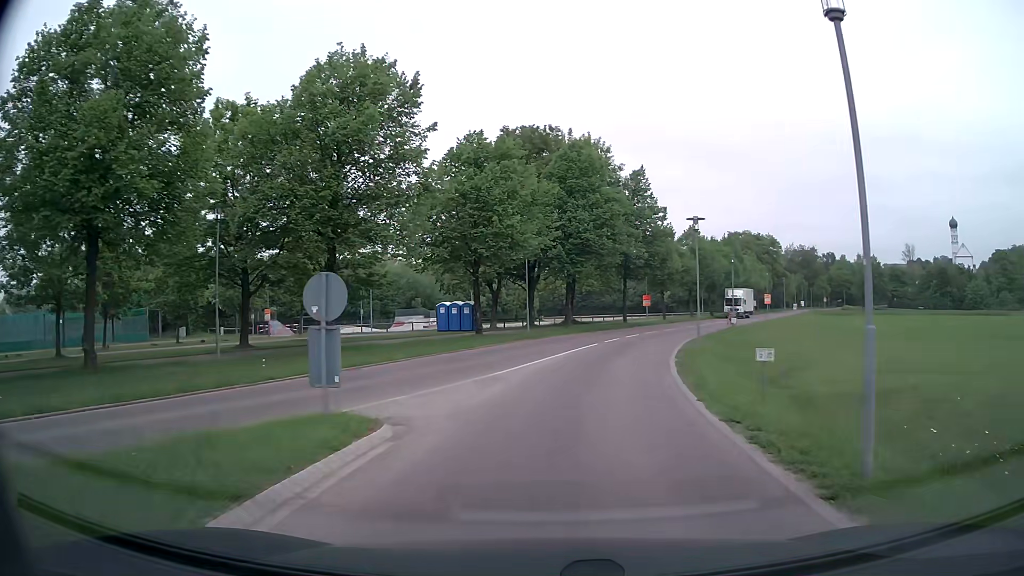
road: tertiary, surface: asphalt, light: Day
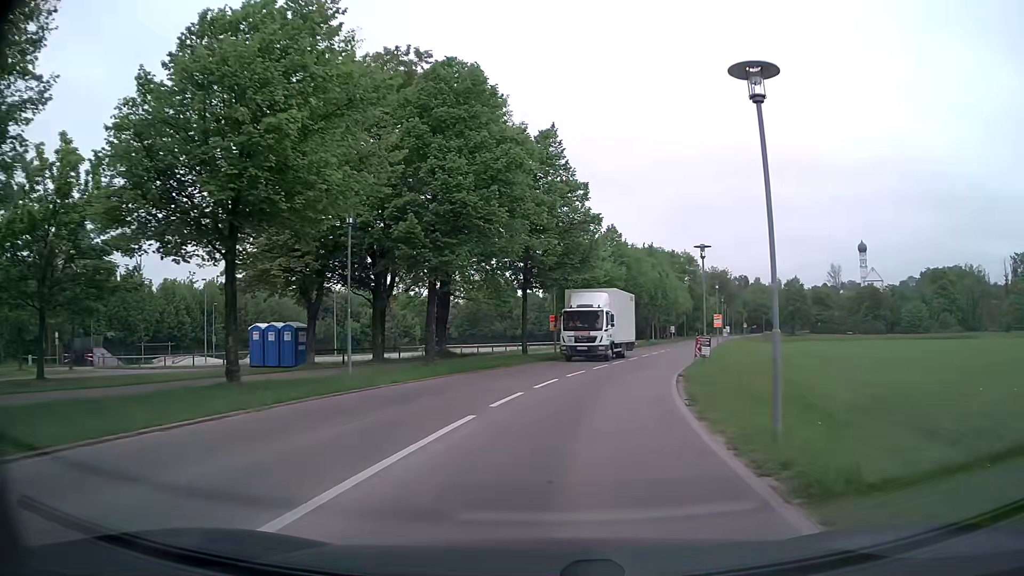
(+1.3, +17.9) m; +9°
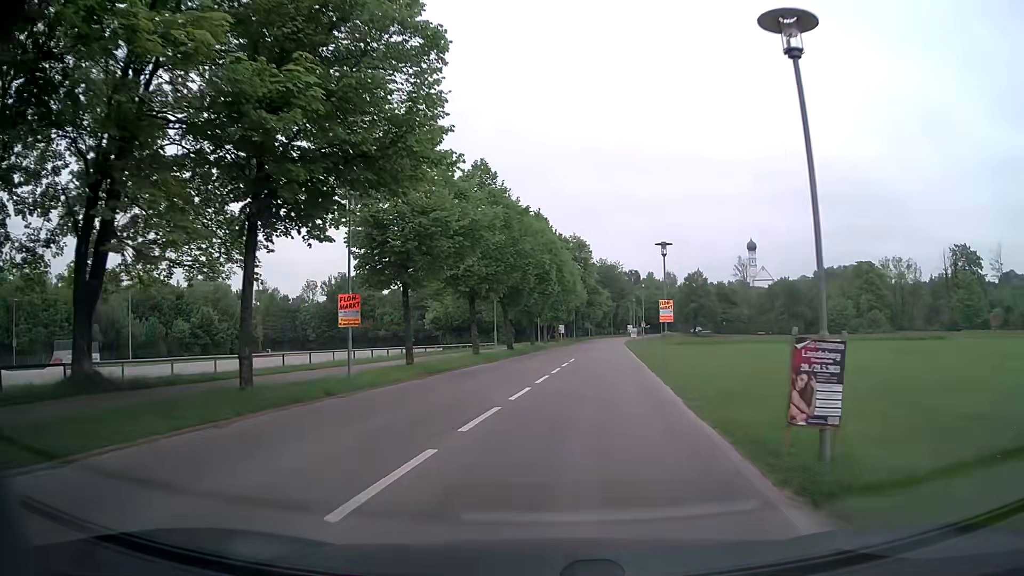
(+2.3, +21.3) m; +10°
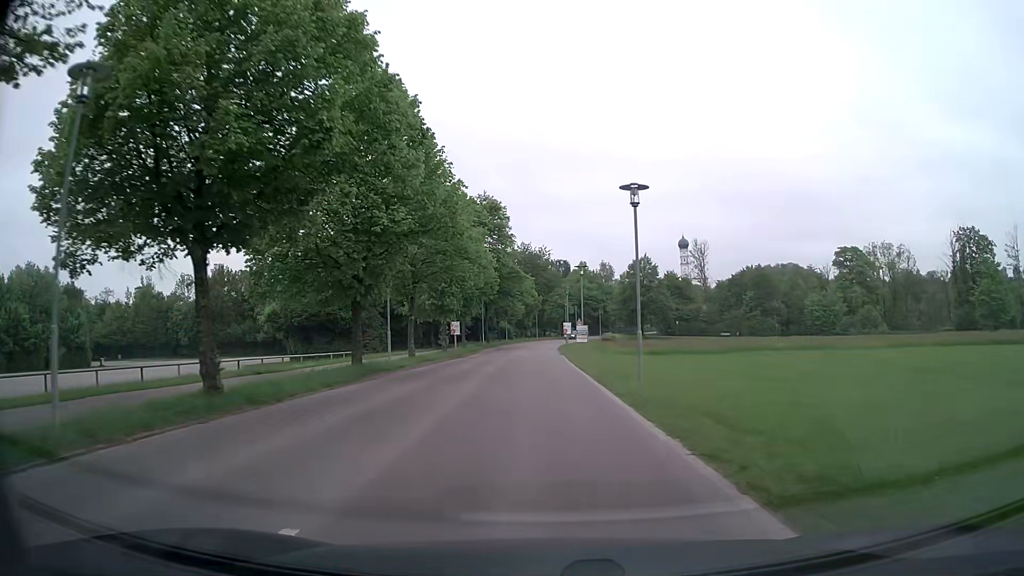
(+2.8, +30.9) m; +7°
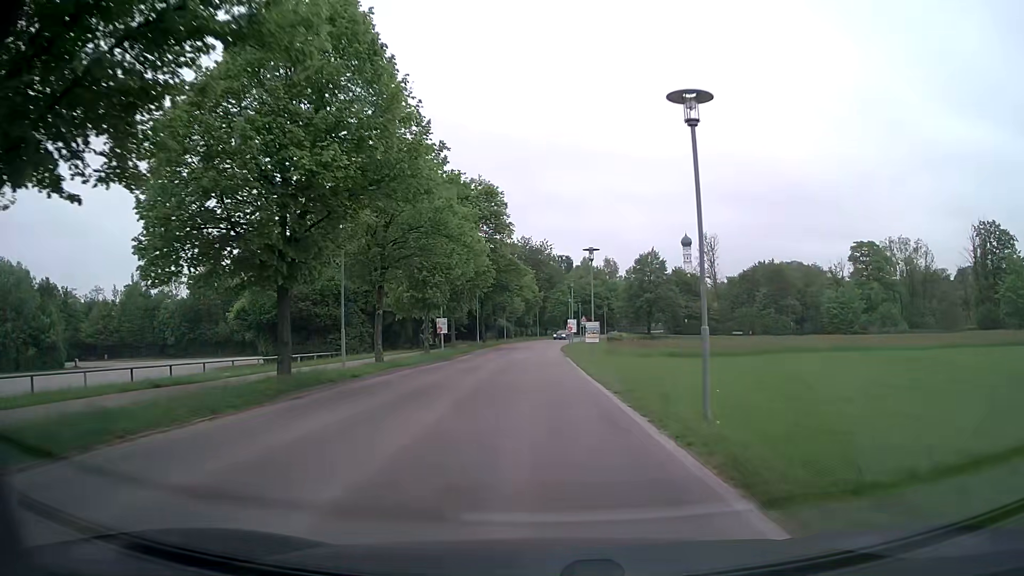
(0.0, +6.7) m; 0°
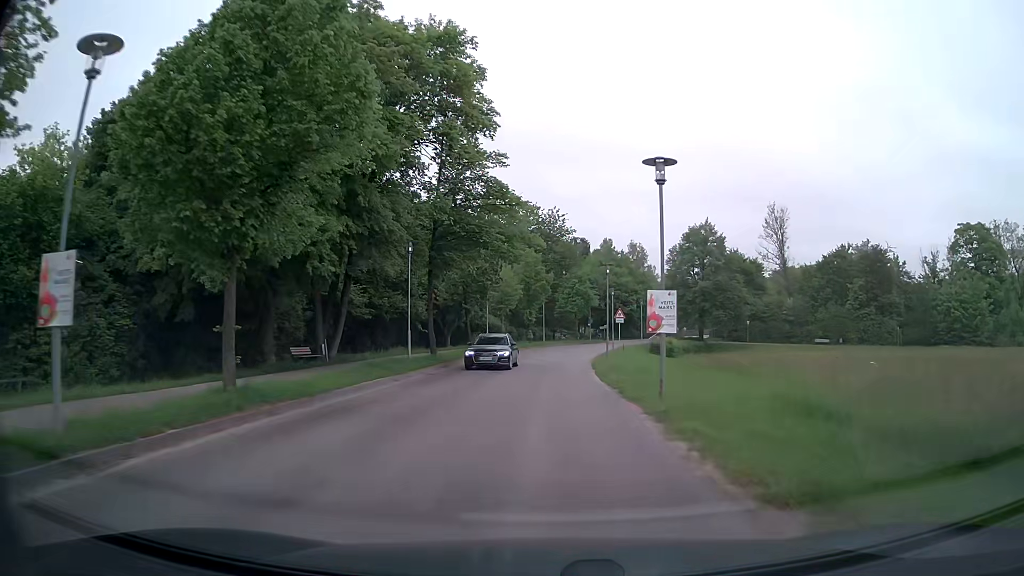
(-0.4, +33.4) m; -1°
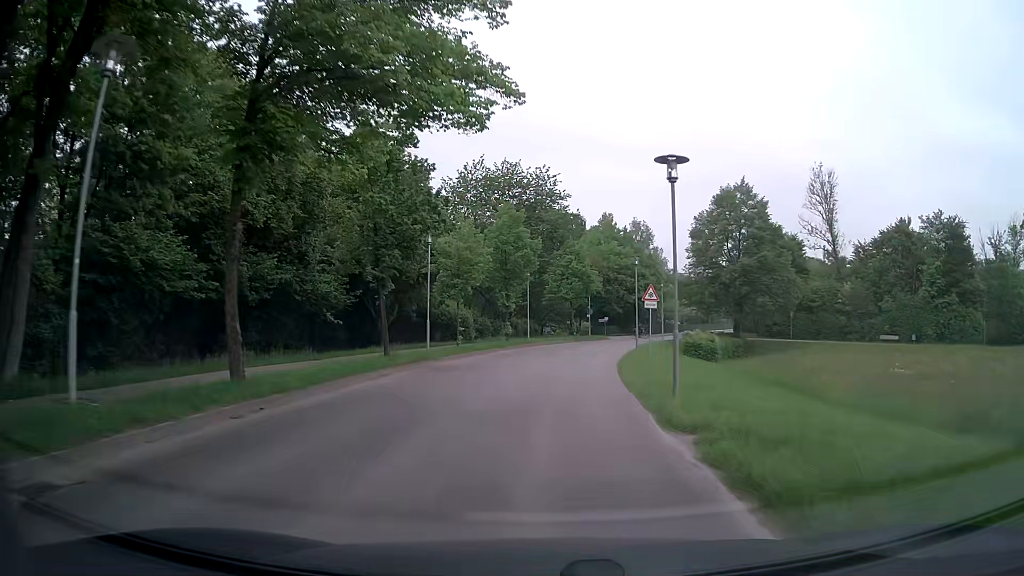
(+0.3, +19.8) m; +1°
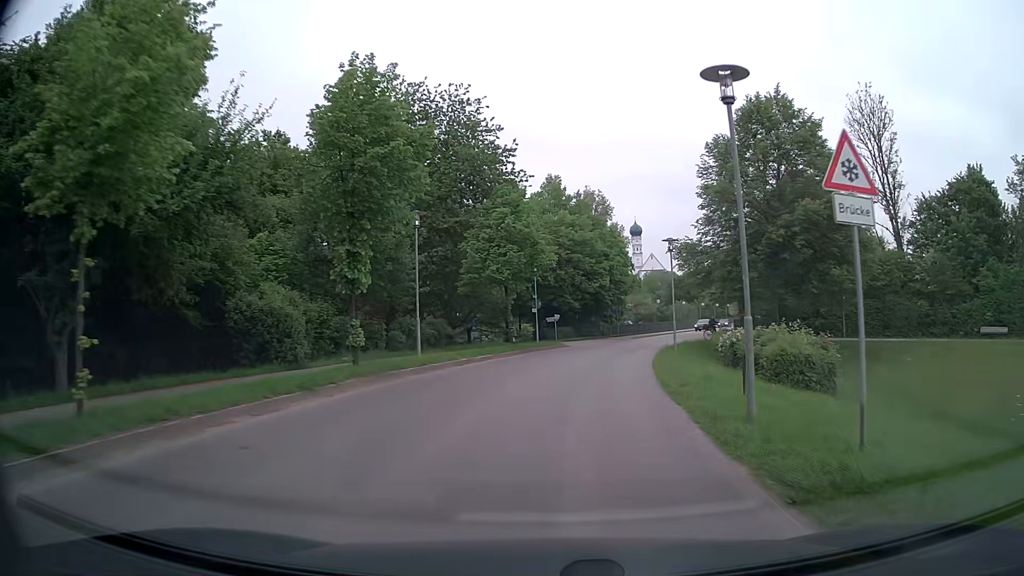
(+0.8, +24.4) m; +5°
(0, +10) (+1, +20) (+3, +30) (+5, +40) (+8, +49) (+12, +59) (+15, +68) (+19, +77) (+23, +86) (+27, +95) m
